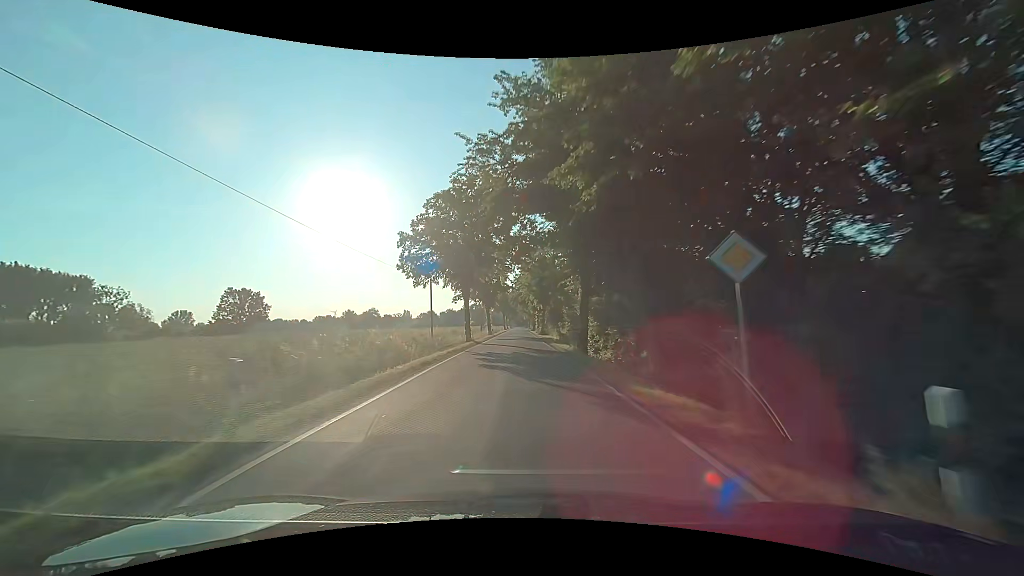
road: tertiary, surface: asphalt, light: Day
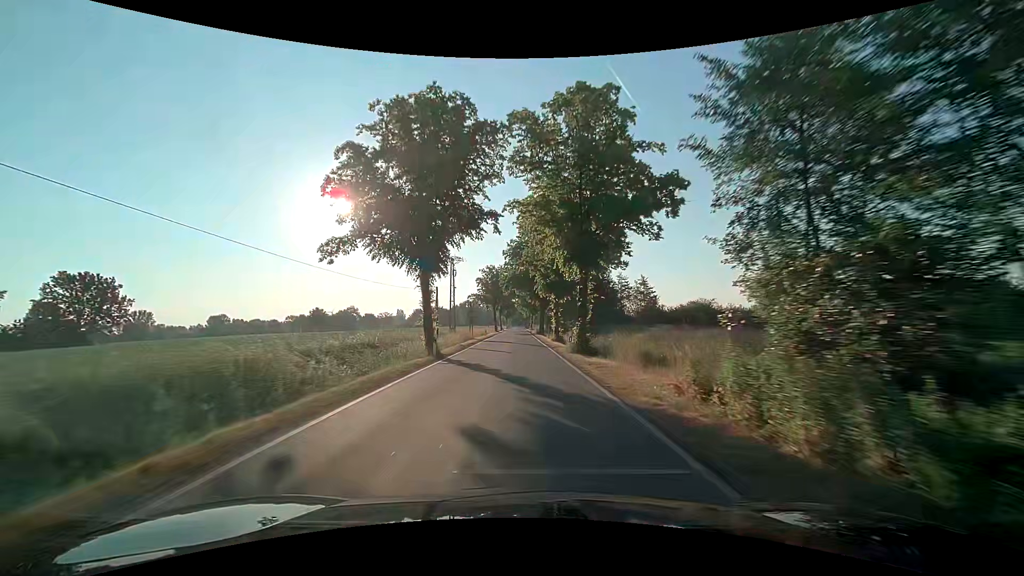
(-0.3, +46.6) m; +1°
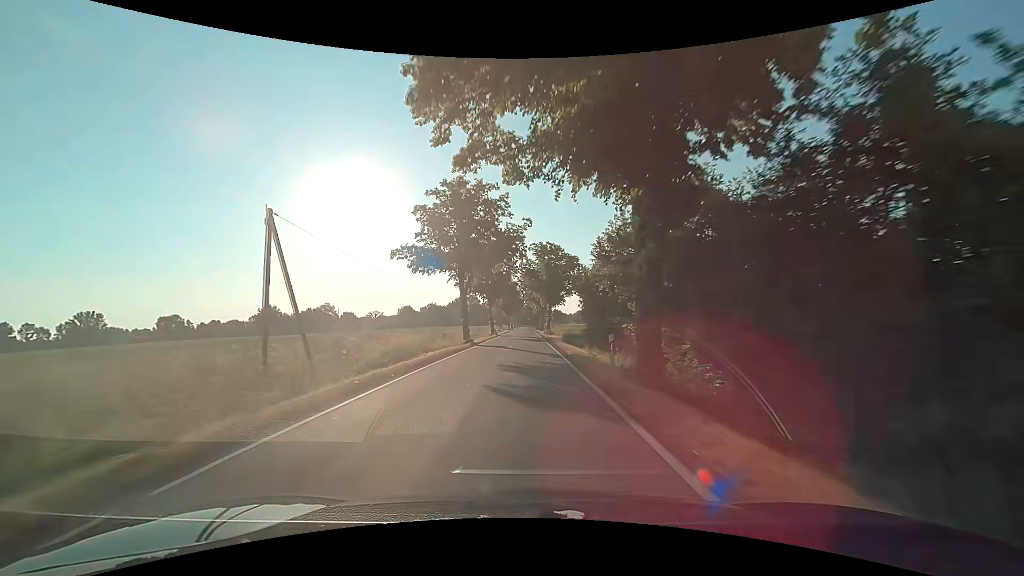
(-0.8, +58.2) m; -1°
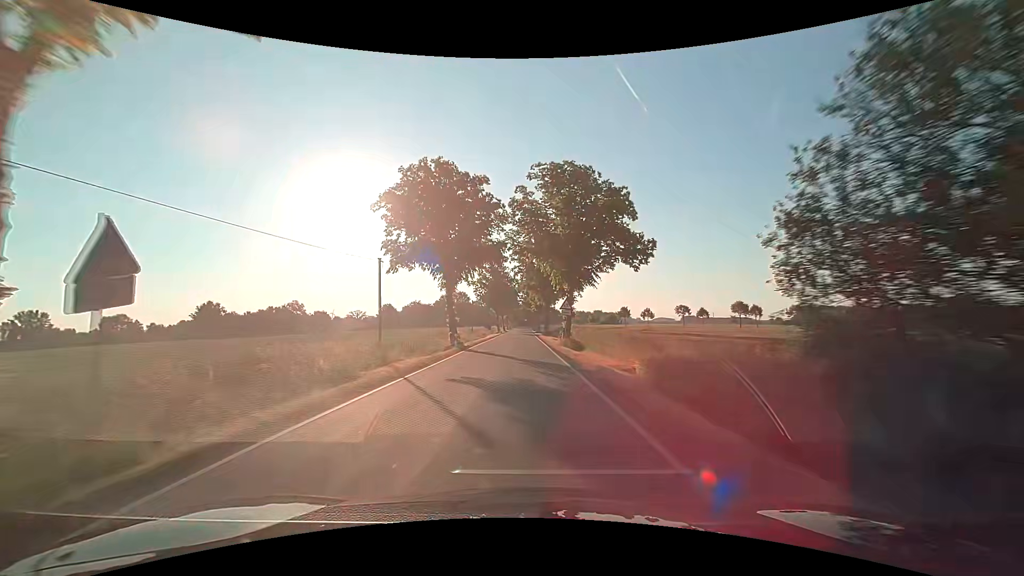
(-0.2, +35.0) m; 0°
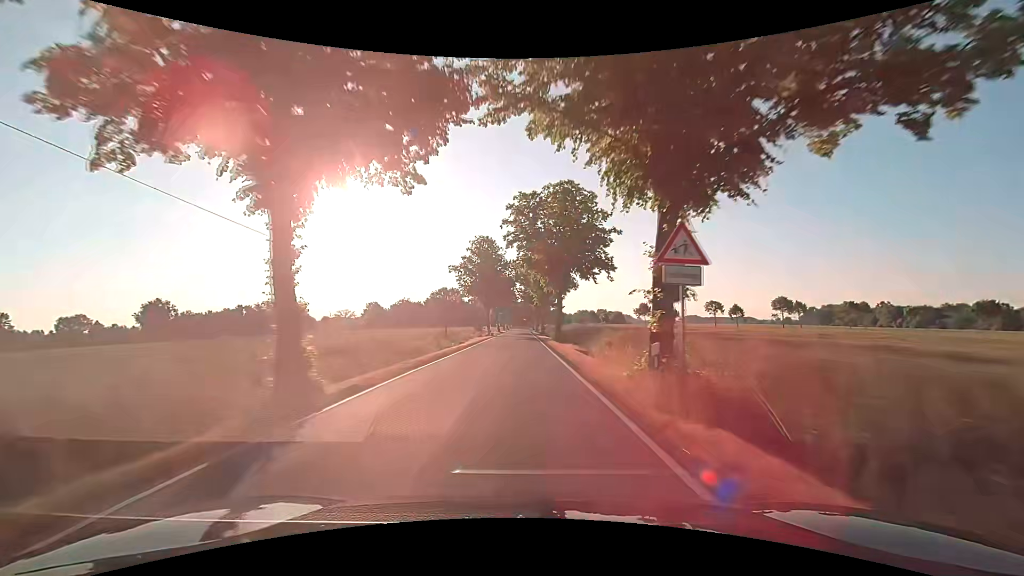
(0.0, +23.4) m; 0°
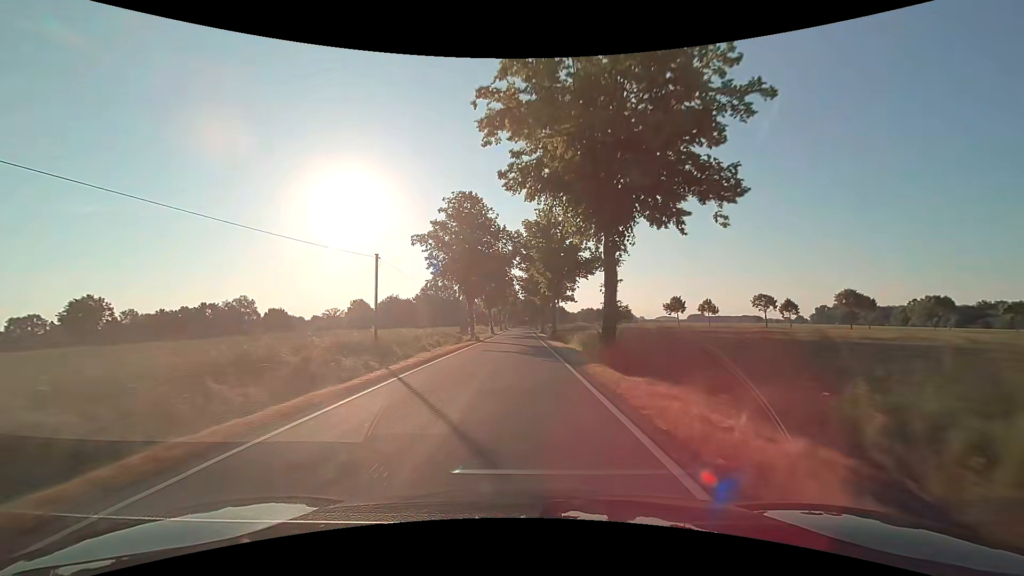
(-0.1, +23.5) m; 0°
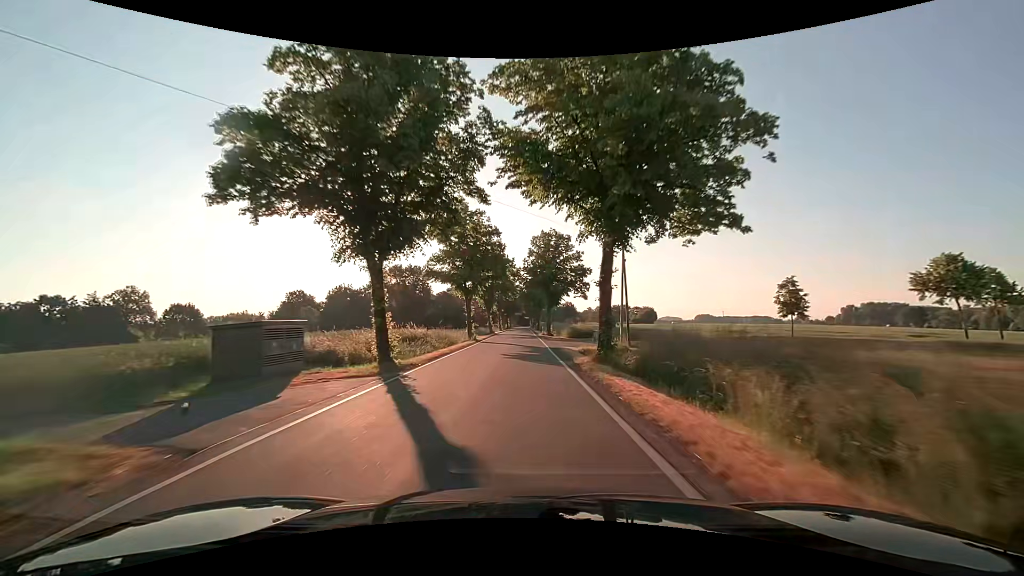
(0.0, +58.6) m; 0°
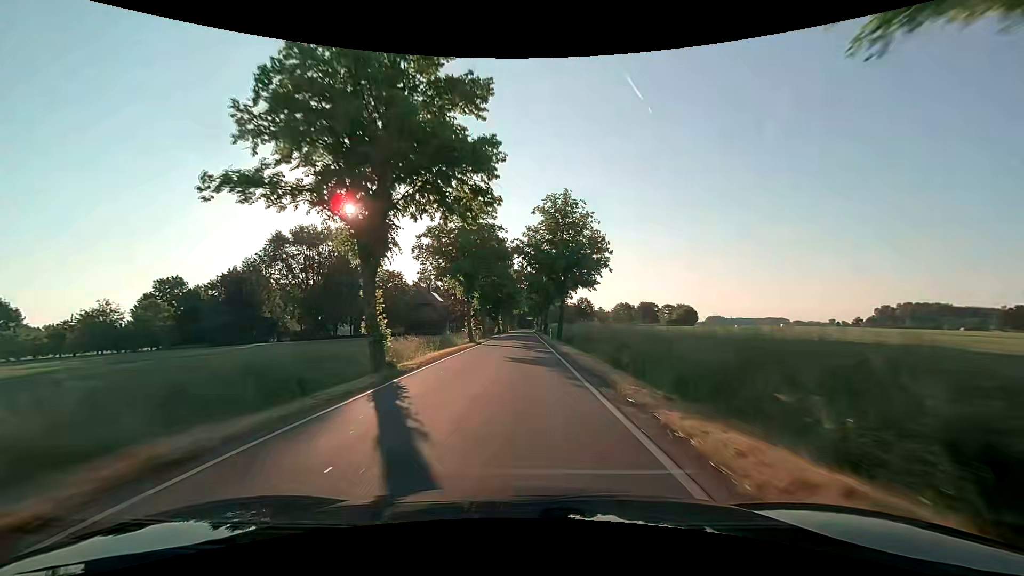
(-0.1, +57.6) m; 0°
(0, +10) (0, +20) (0, +30) (0, +40) (0, +50) (0, +60) (0, +70) (0, +80) (0, +90) (0, +100) m
